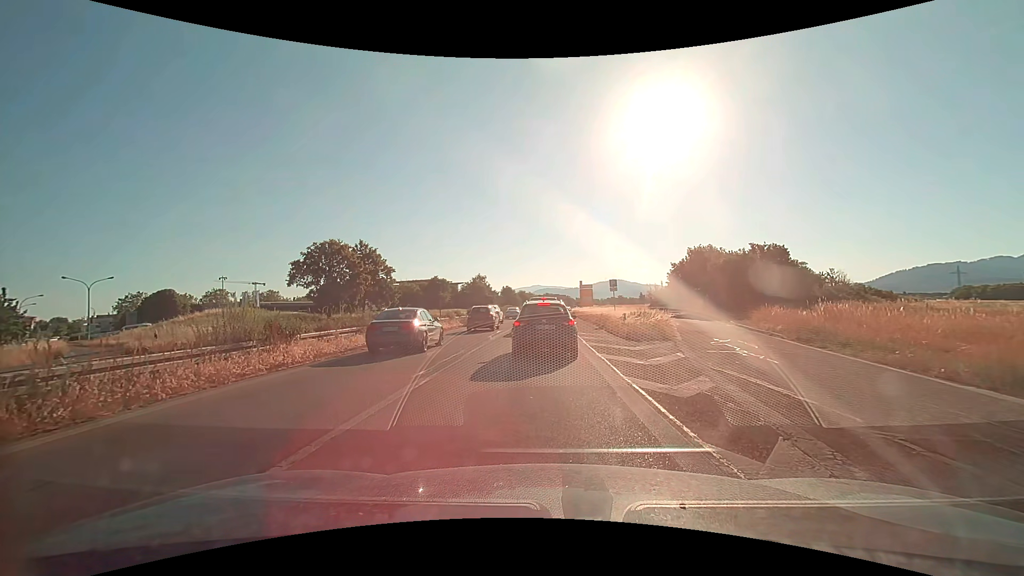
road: trunk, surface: asphalt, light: Day
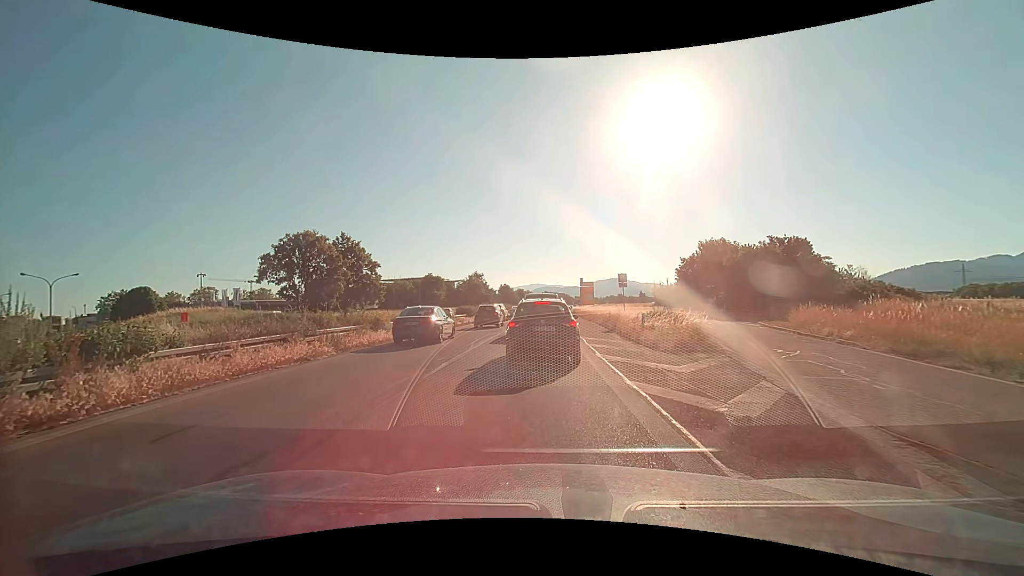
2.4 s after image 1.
(+0.1, +5.5) m; +1°
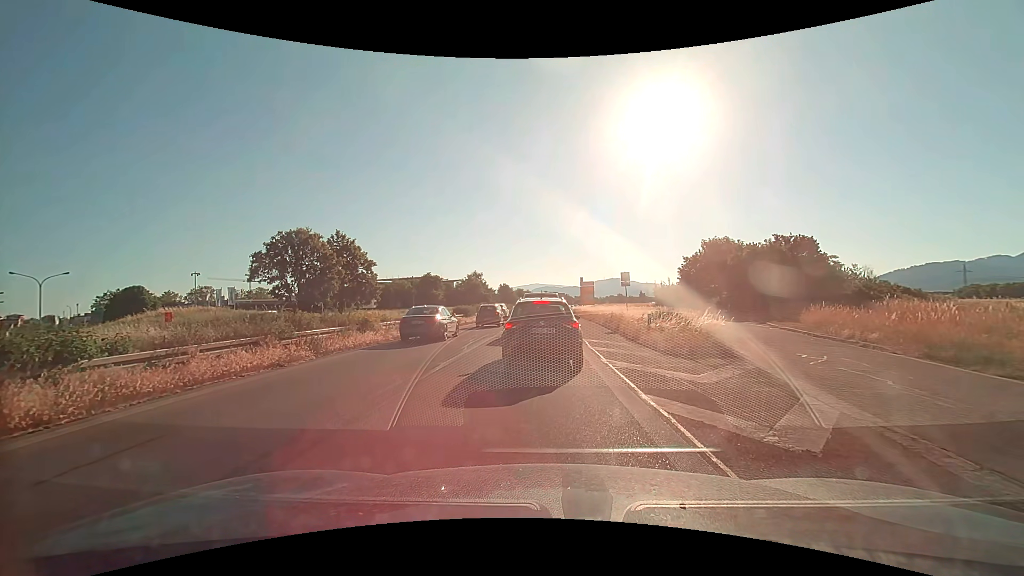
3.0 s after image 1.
(0.0, +1.4) m; 0°
(0, +10) (0, +20) (0, +30) (0, +40) (0, +50) (+1, +60) (+1, +70) (+1, +80) (+1, +90) (+2, +100) m
